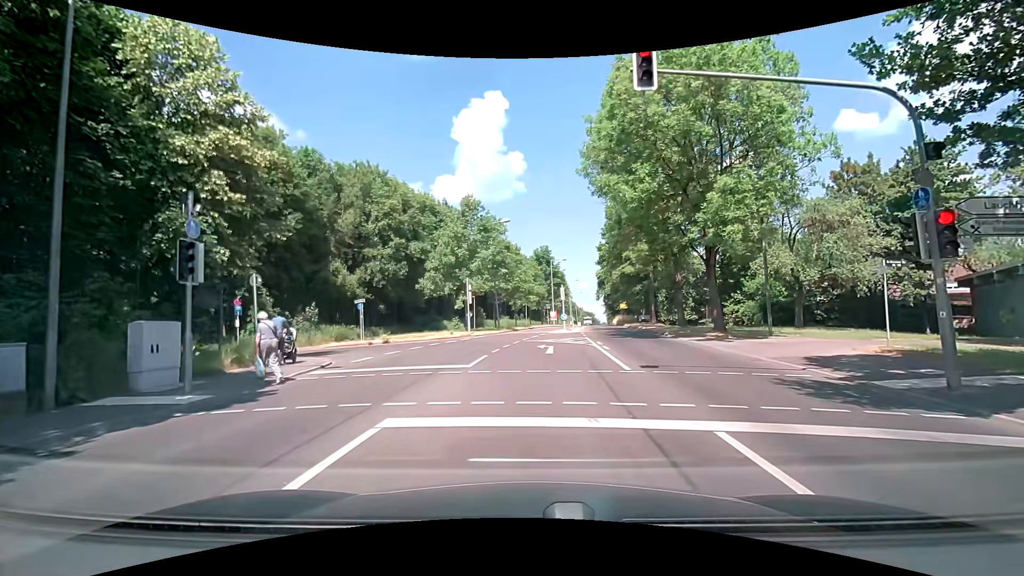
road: tertiary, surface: asphalt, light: Day
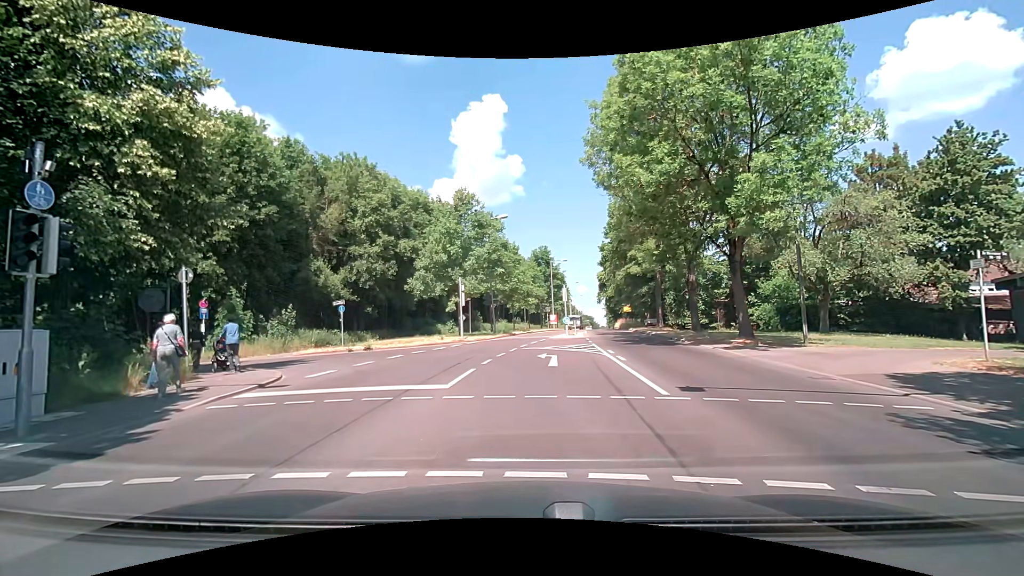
(0.0, +3.2) m; +2°
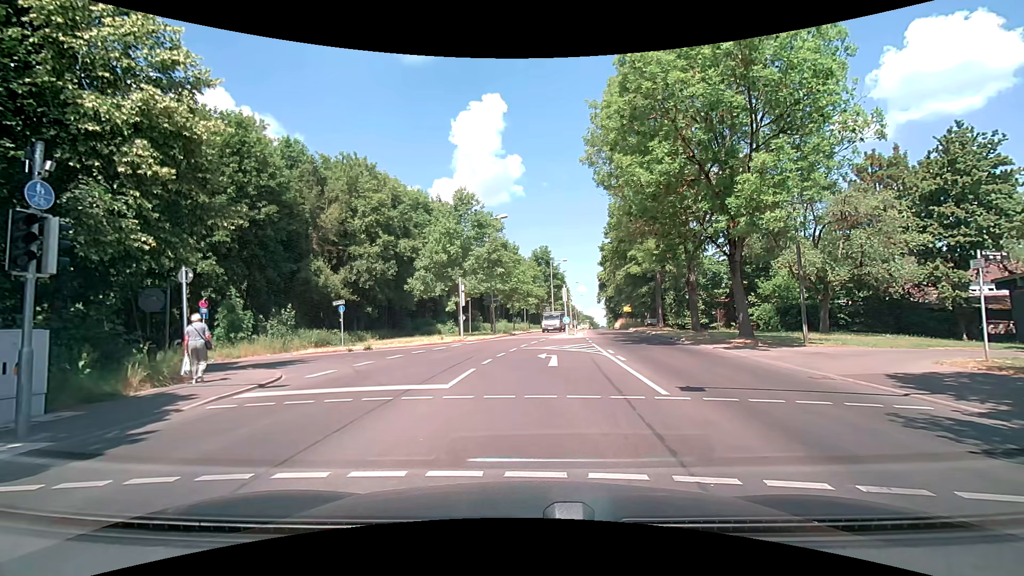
(0.0, 0.0) m; 0°
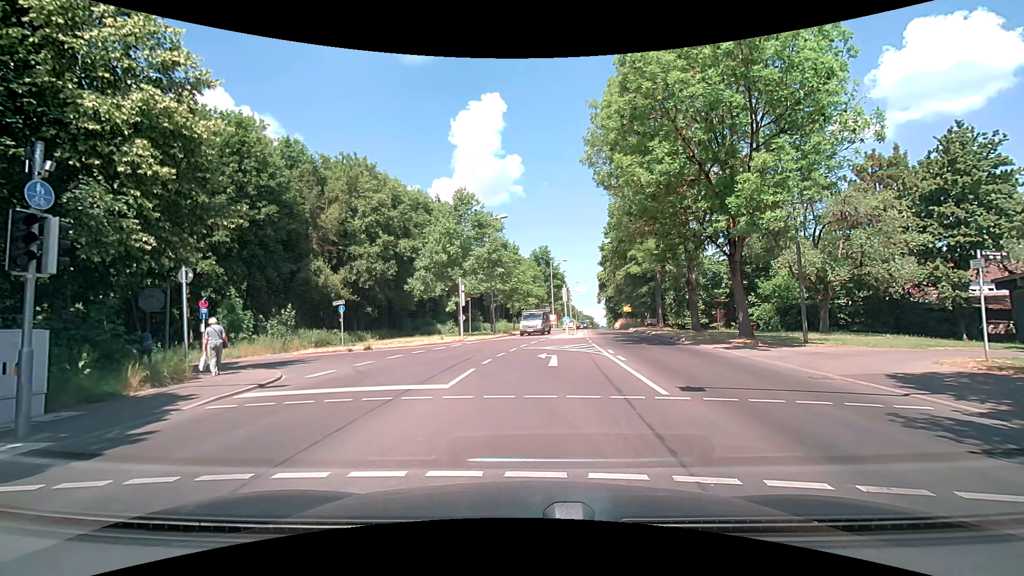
(0.0, 0.0) m; 0°
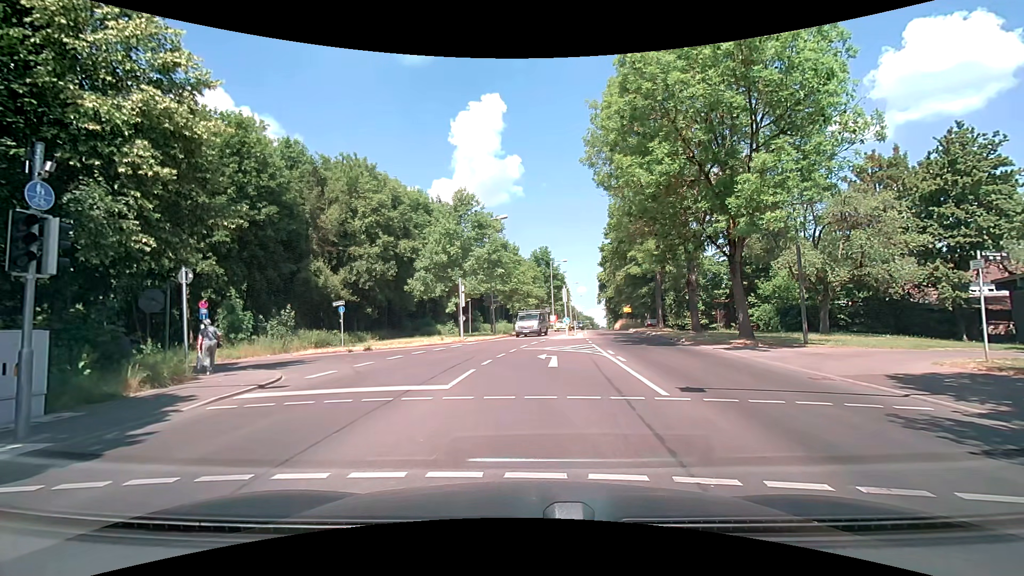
(0.0, 0.0) m; 0°
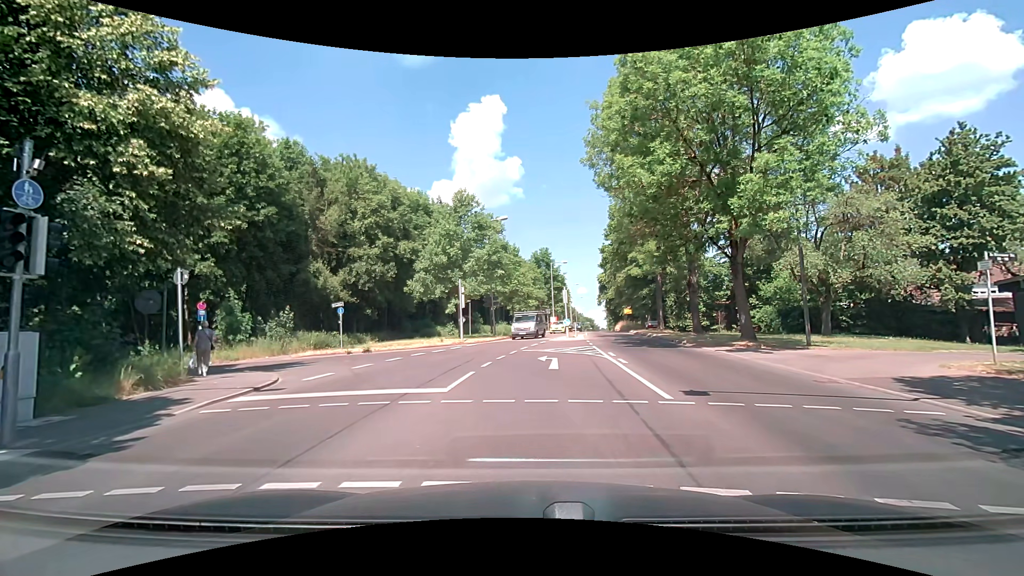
(0.0, +0.2) m; 0°
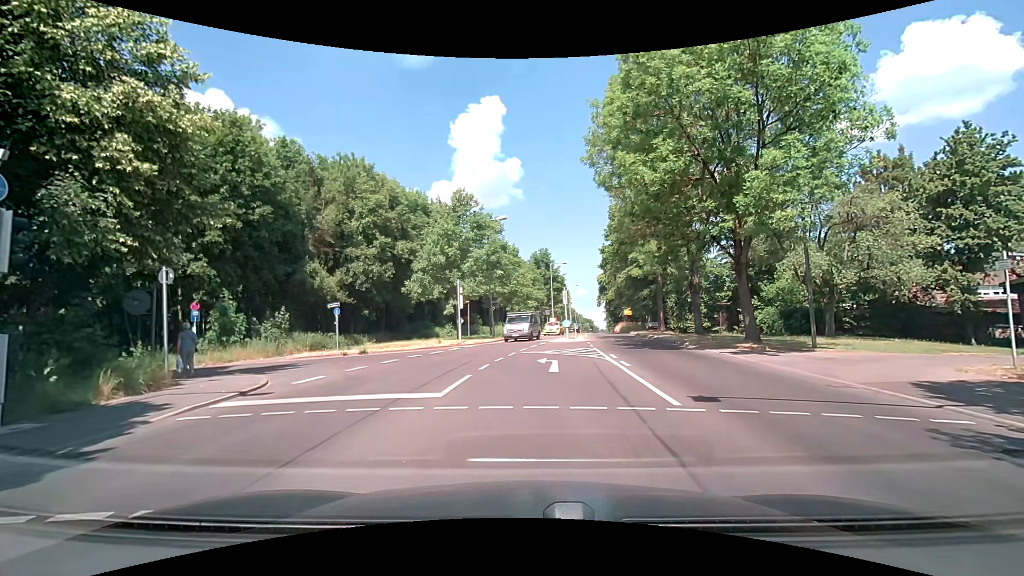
(0.0, +0.6) m; 0°
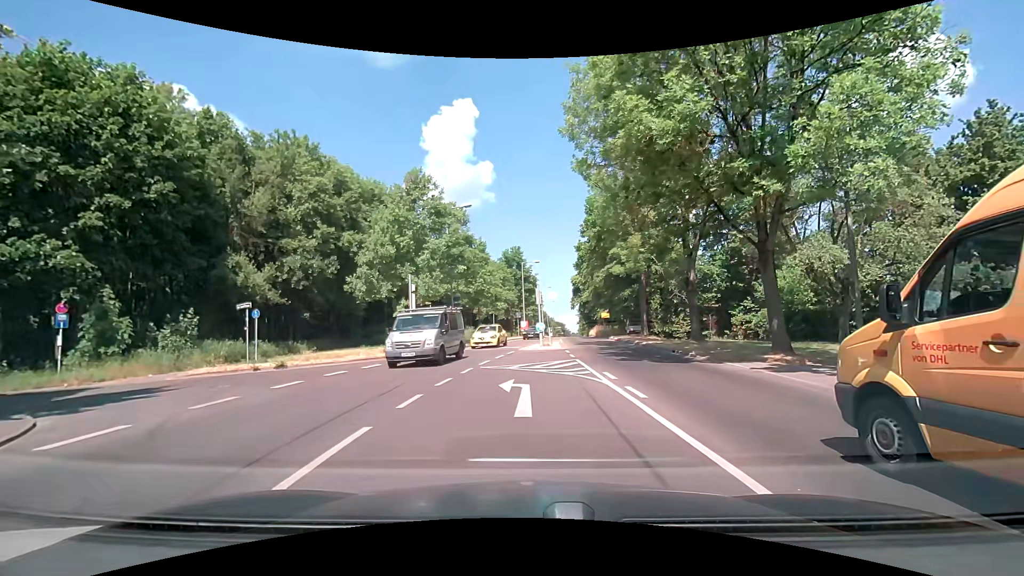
(0.0, +5.9) m; +2°
(0, +10) (-6, +18) (-15, +20) (-25, +22) (-35, +23) (-45, +24) (-55, +25) (-65, +26) (-75, +29) (-83, +34) m
